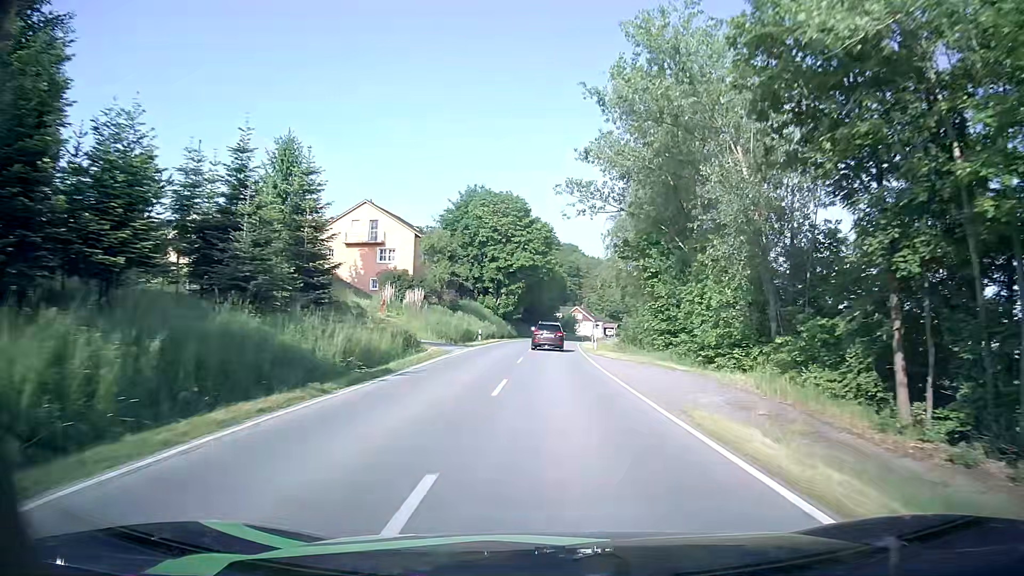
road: secondary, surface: asphalt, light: Day
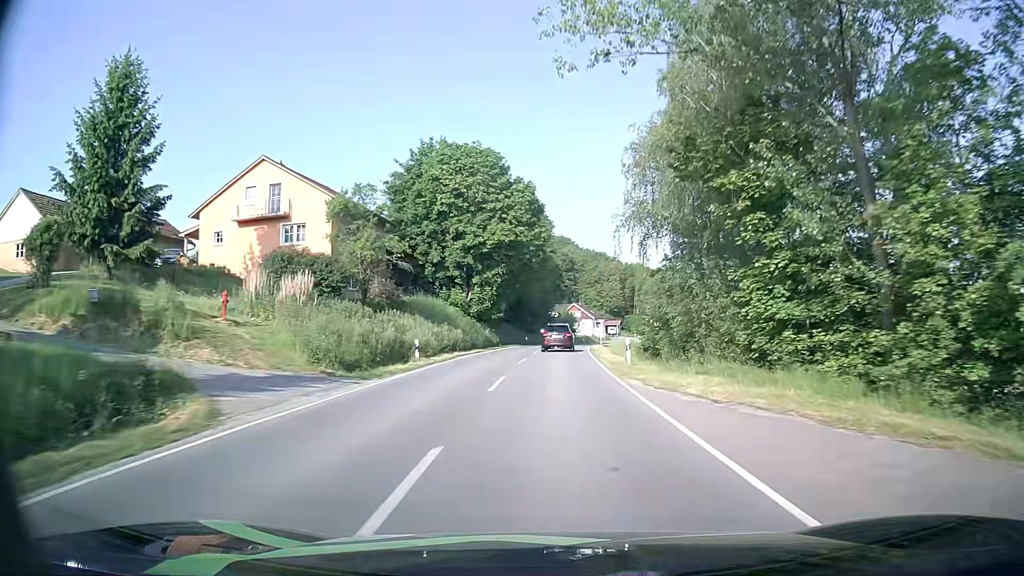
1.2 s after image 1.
(+0.1, +21.5) m; +1°
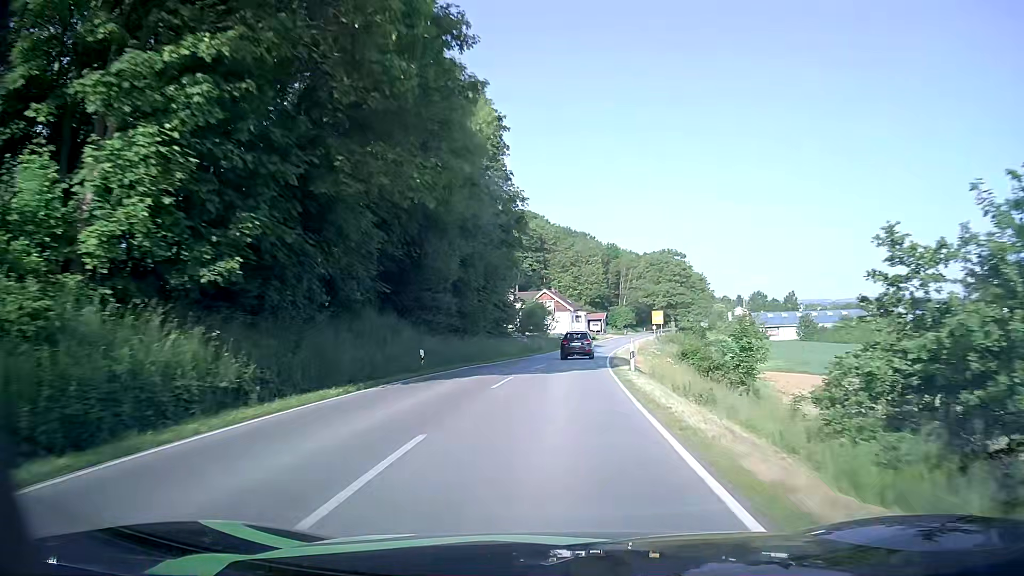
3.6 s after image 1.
(+0.7, +43.1) m; +2°
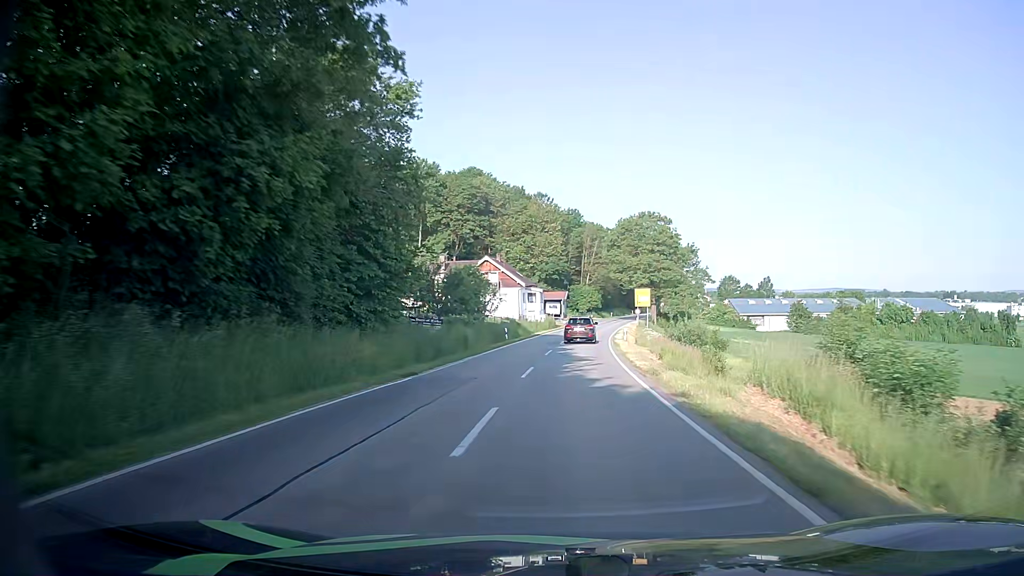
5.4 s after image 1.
(+0.5, +31.2) m; +4°
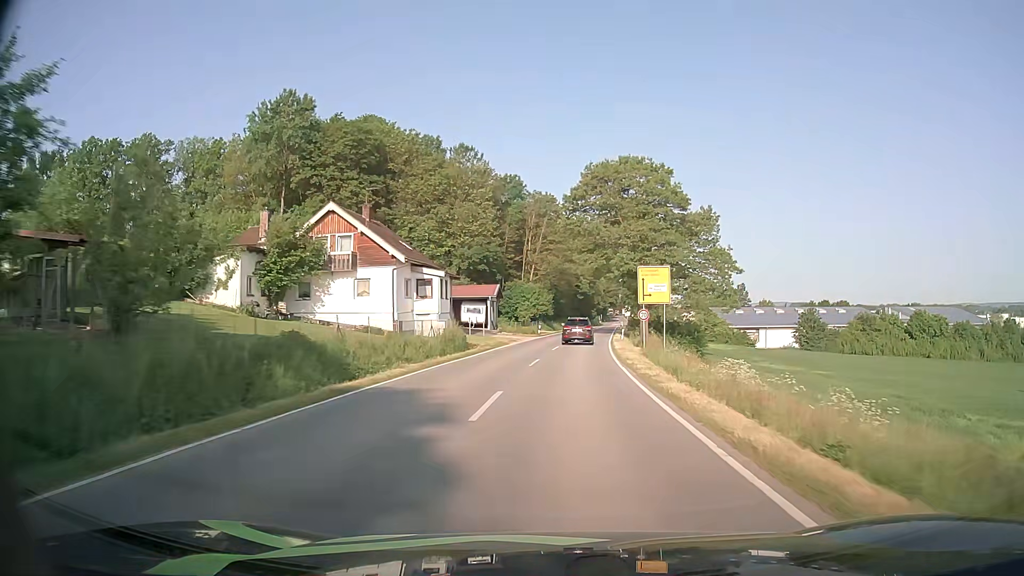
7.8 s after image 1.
(+1.9, +42.6) m; +5°
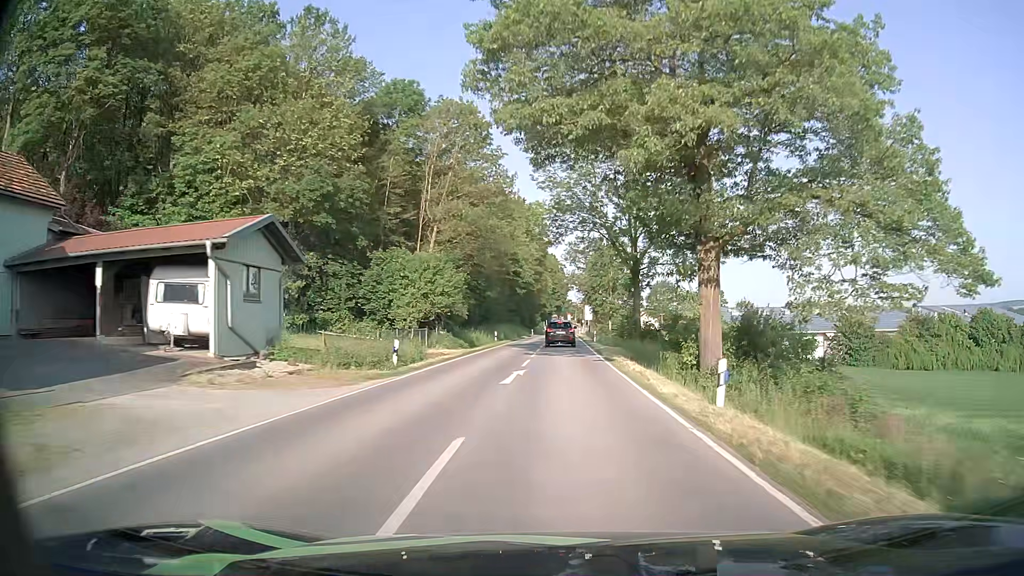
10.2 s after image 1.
(+2.1, +41.6) m; +6°
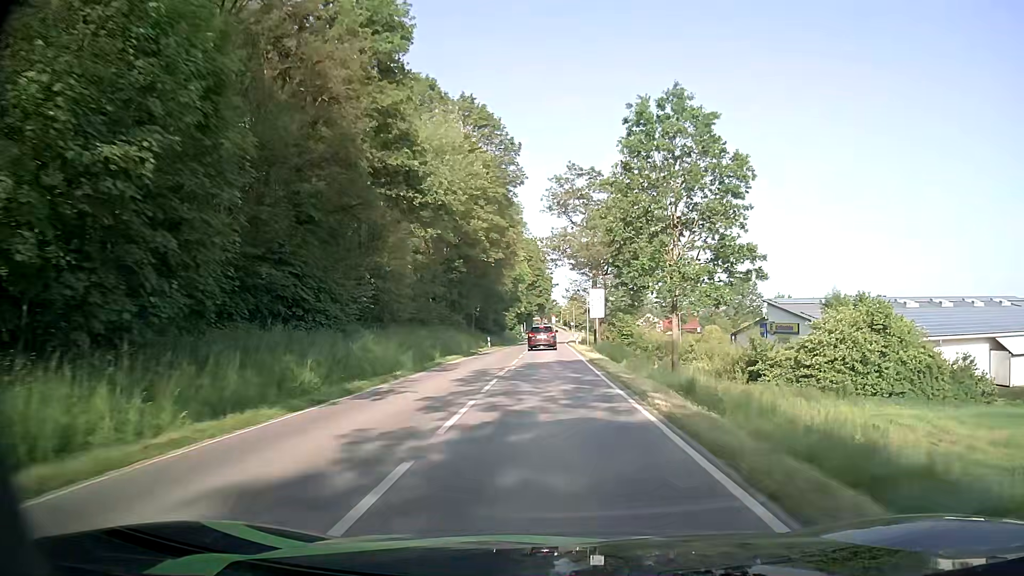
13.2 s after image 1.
(+0.9, +49.3) m; 0°
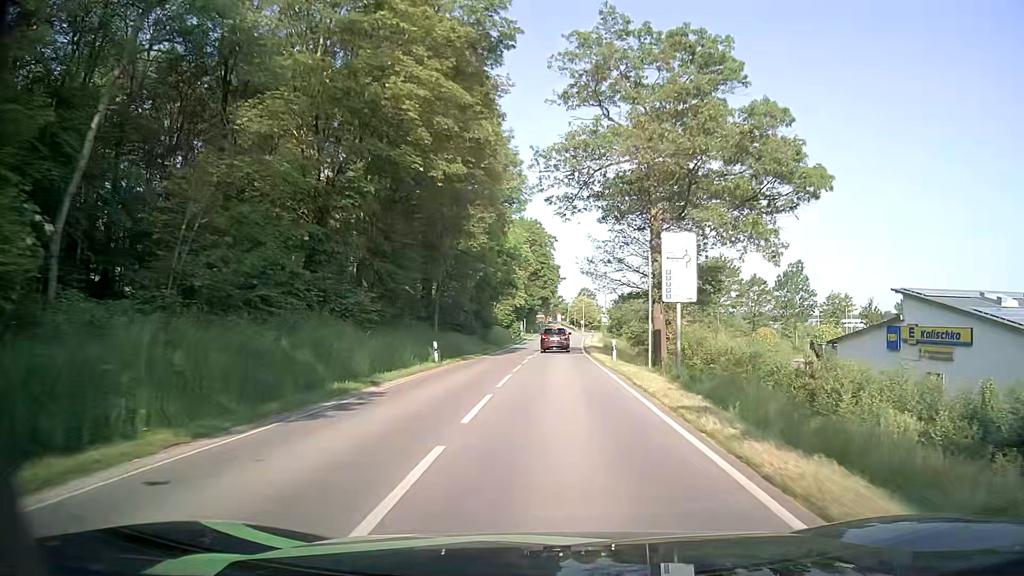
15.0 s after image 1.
(+0.1, +29.1) m; 0°
(0, +10) (0, +20) (0, +30) (+1, +40) (+1, +50) (+1, +60) (+1, +70) (+2, +80) (+2, +90) (+3, +100) m
